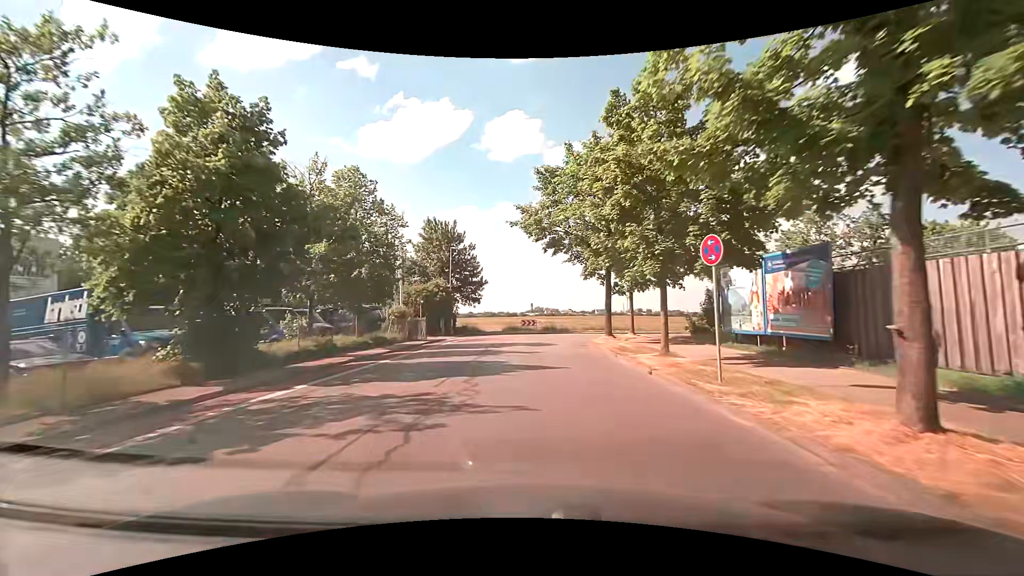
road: tertiary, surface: asphalt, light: Day
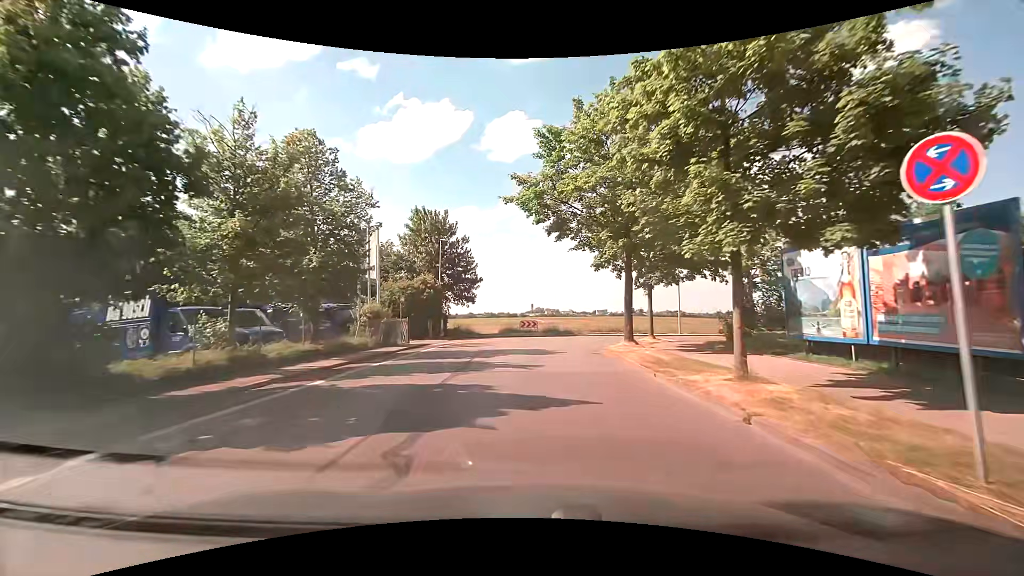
(0.0, +5.4) m; -1°
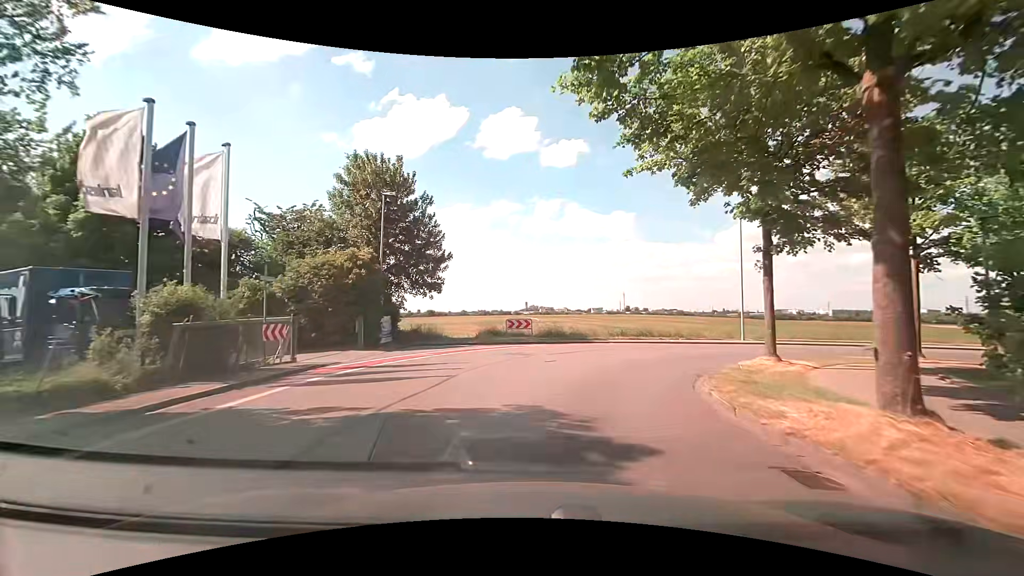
(+0.1, +14.9) m; +1°
(+1, +10) (+4, +19) (+12, +25) (+22, +26) (+32, +26) (+42, +27) (+52, +28) (+62, +29) (+72, +29) (+82, +30) m
